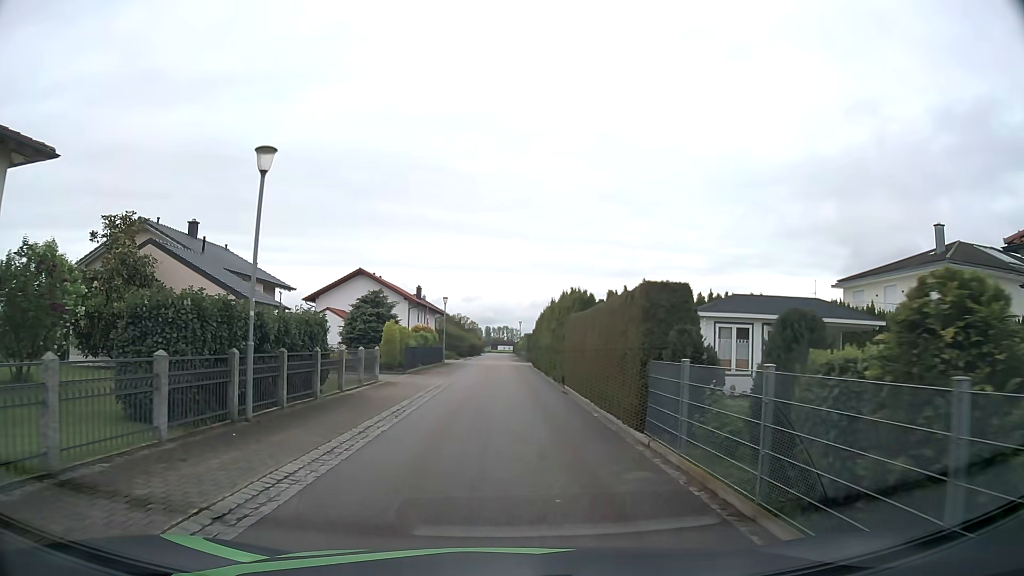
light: Day
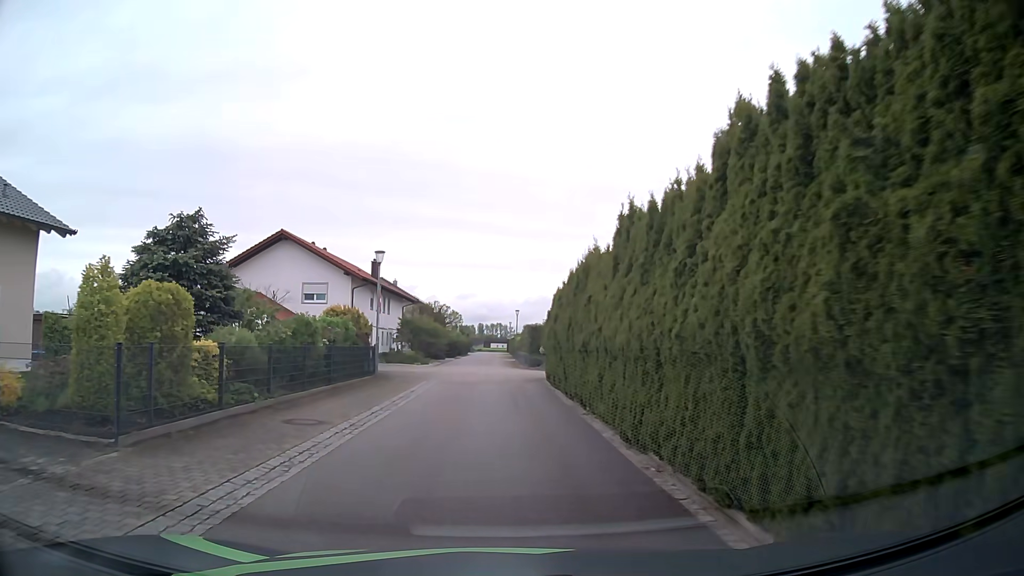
(+0.2, +22.3) m; 0°
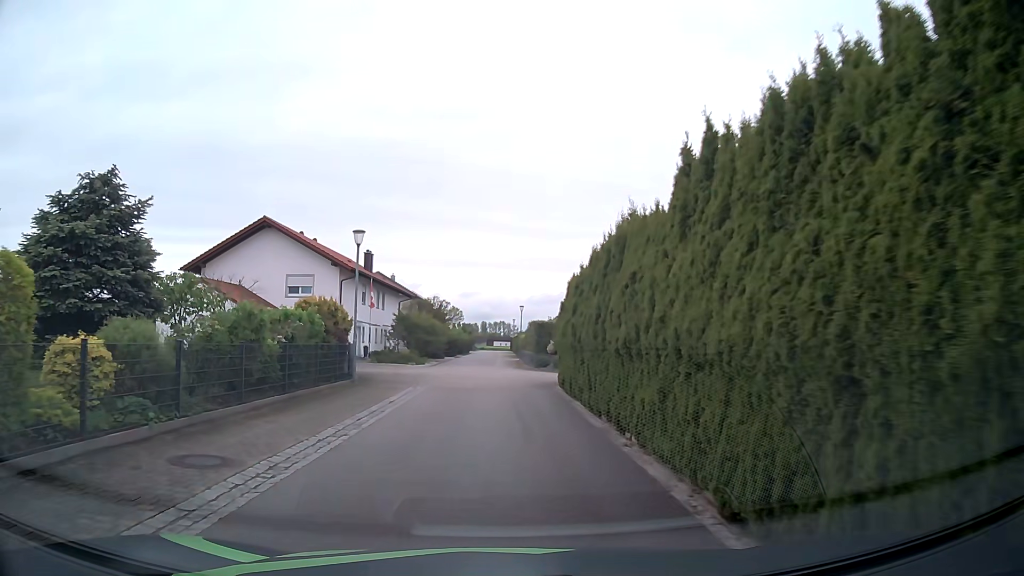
(0.0, +4.1) m; +1°
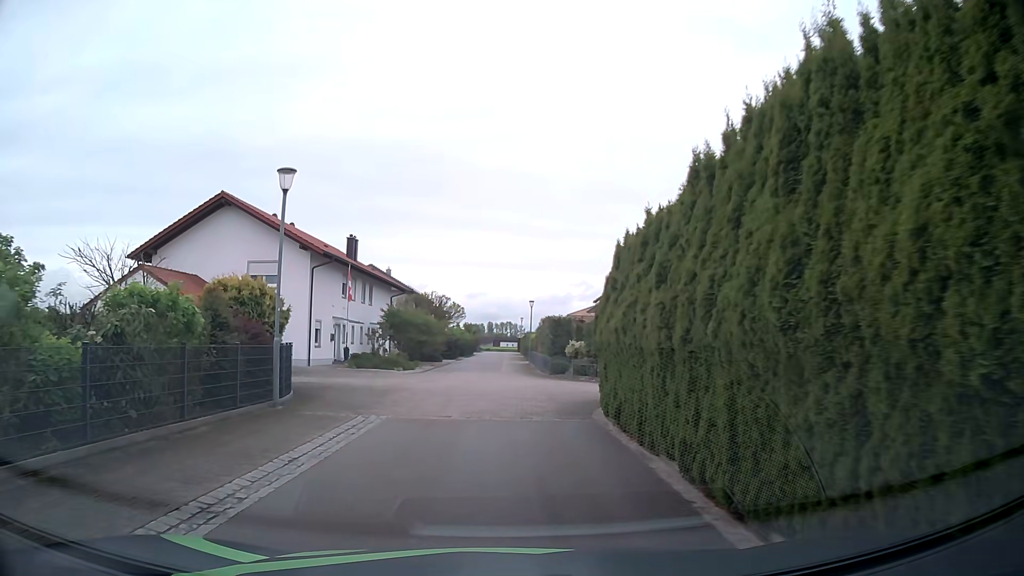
(-0.1, +7.5) m; -1°
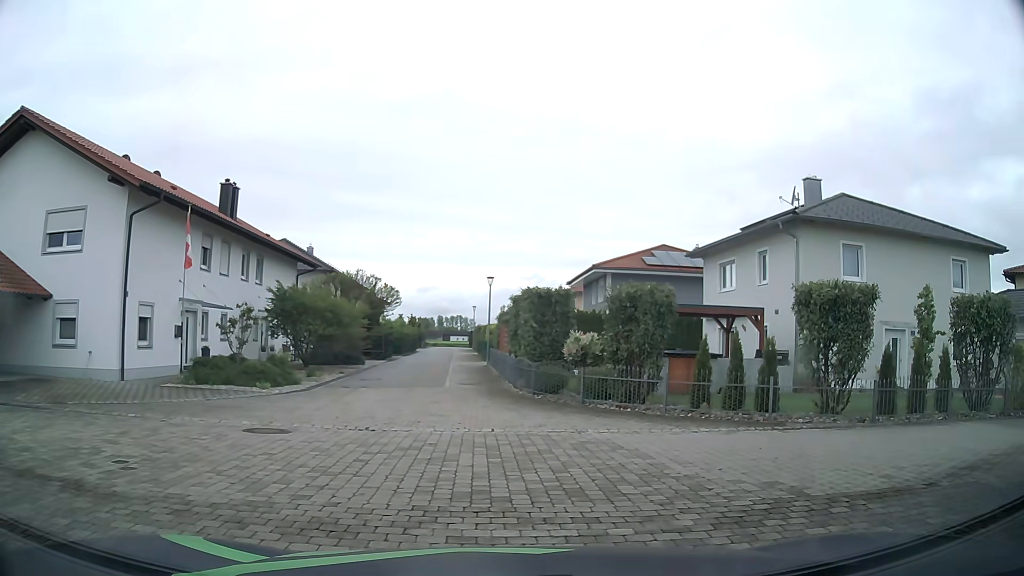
(0.0, +14.2) m; +4°
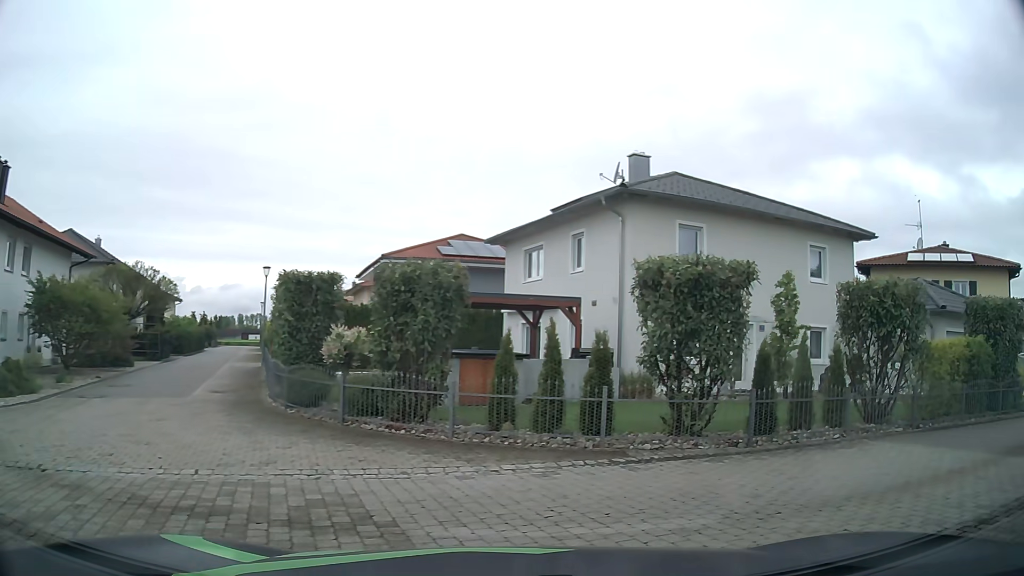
(+0.5, +3.8) m; +17°
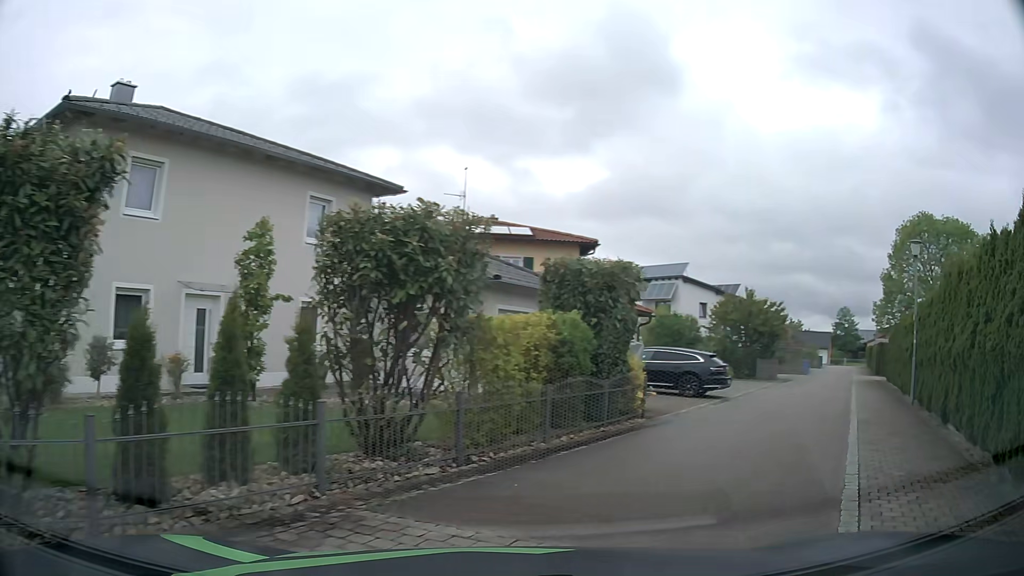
(+1.9, +5.6) m; +40°
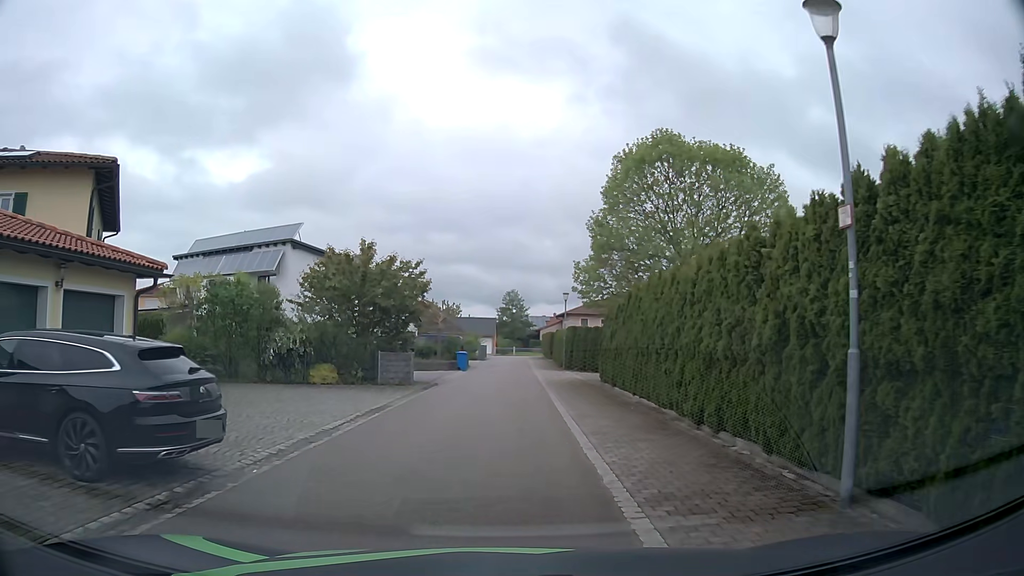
(+5.6, +13.3) m; +29°
(0, +10) (0, +20) (0, +30) (0, +40) (+1, +50) (+1, +60) (+1, +70) (+2, +80) (+9, +86) (+19, +87) m
